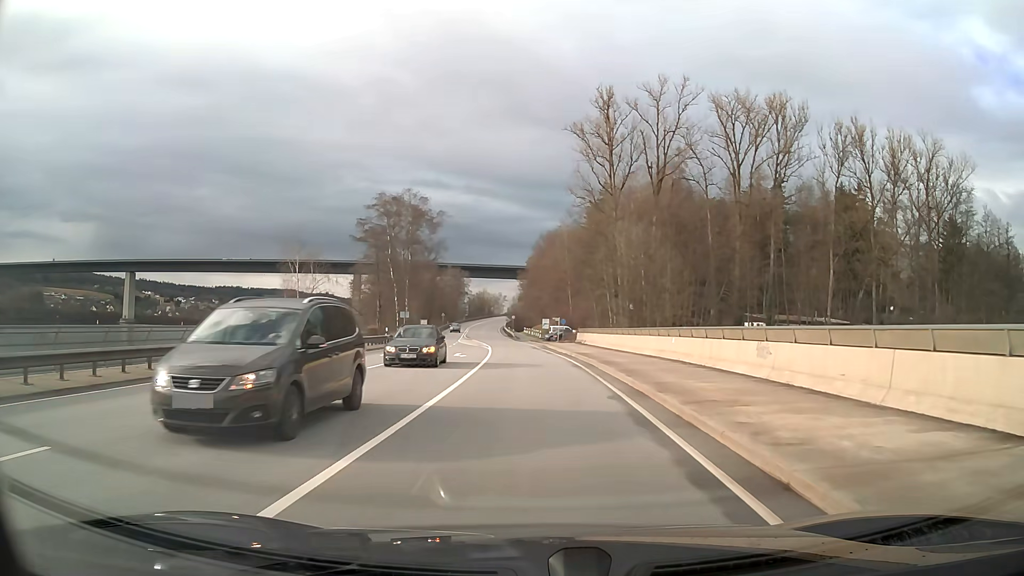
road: primary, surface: asphalt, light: Day
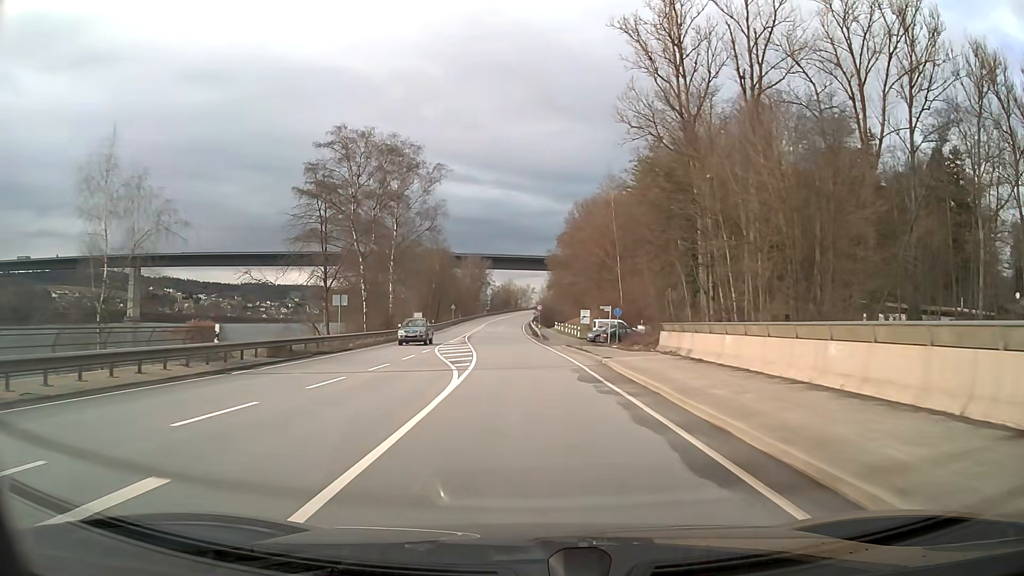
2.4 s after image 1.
(-0.4, +31.6) m; -3°
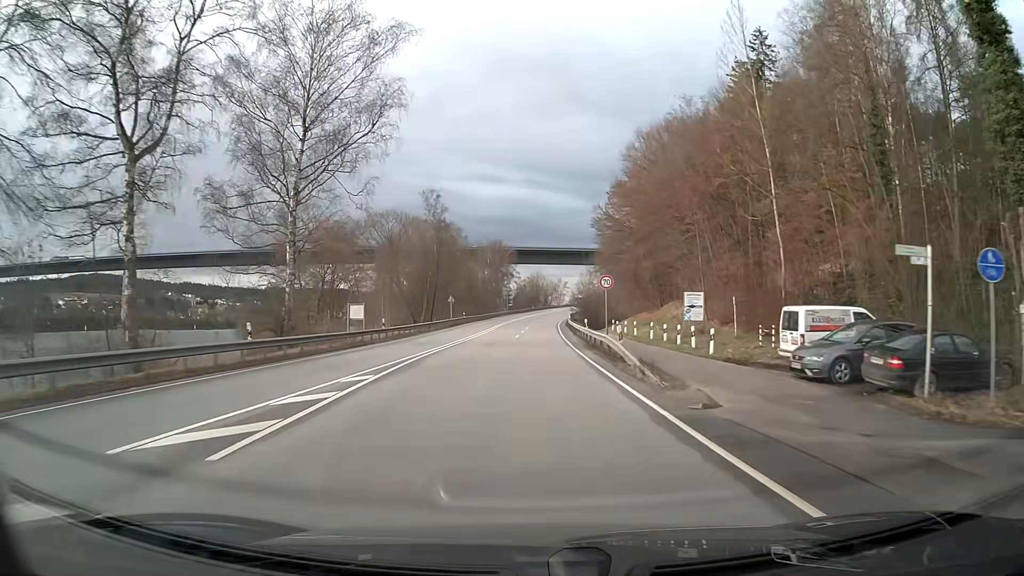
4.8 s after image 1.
(-1.0, +41.4) m; -2°
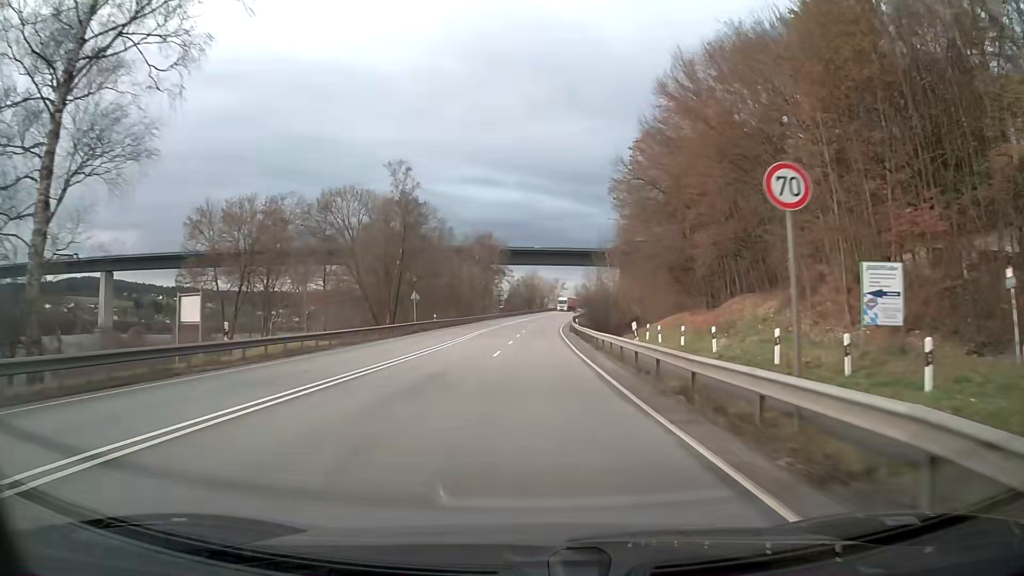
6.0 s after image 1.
(0.0, +21.6) m; 0°
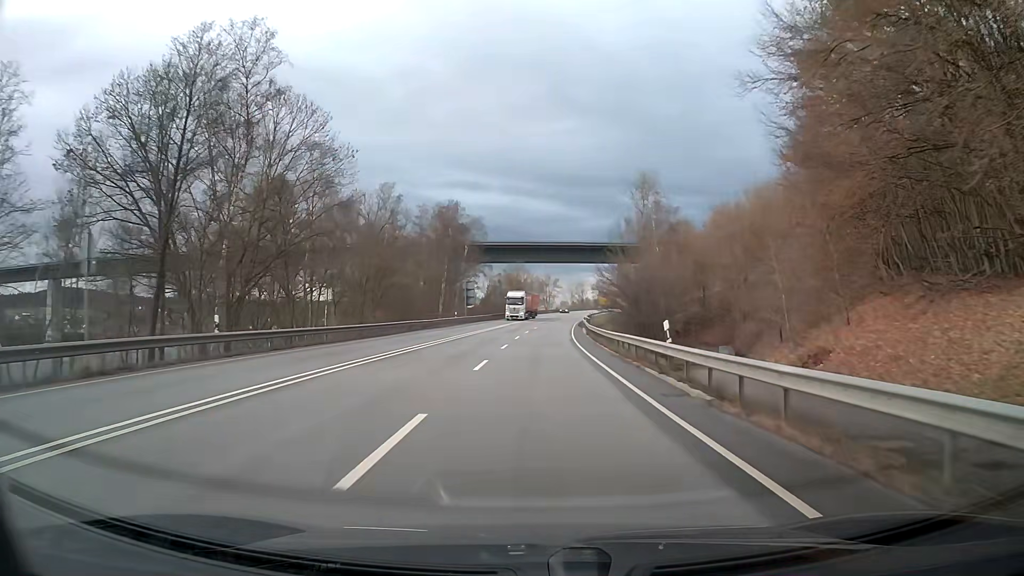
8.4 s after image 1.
(+0.4, +43.8) m; +1°
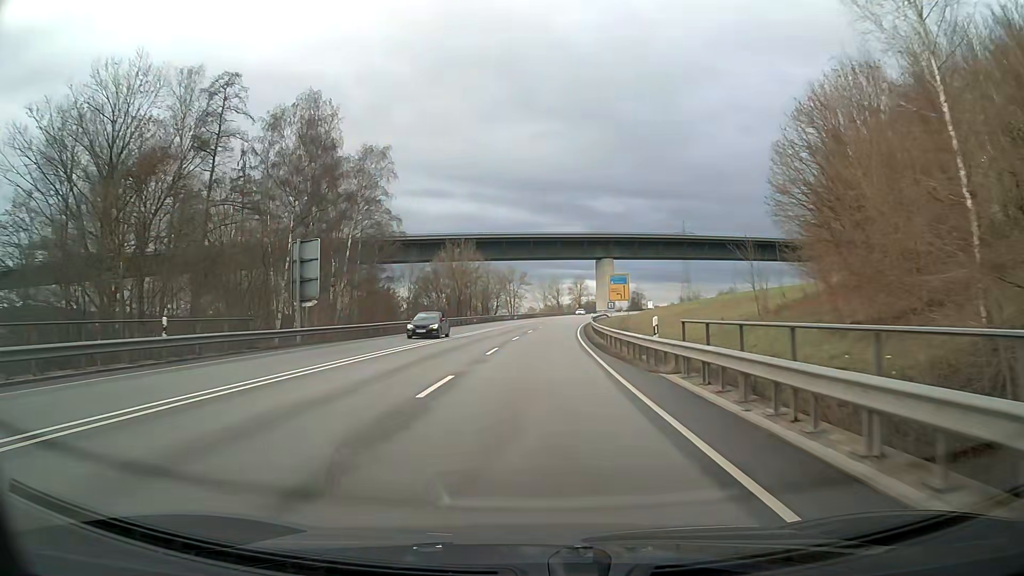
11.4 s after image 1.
(+1.4, +54.1) m; +3°
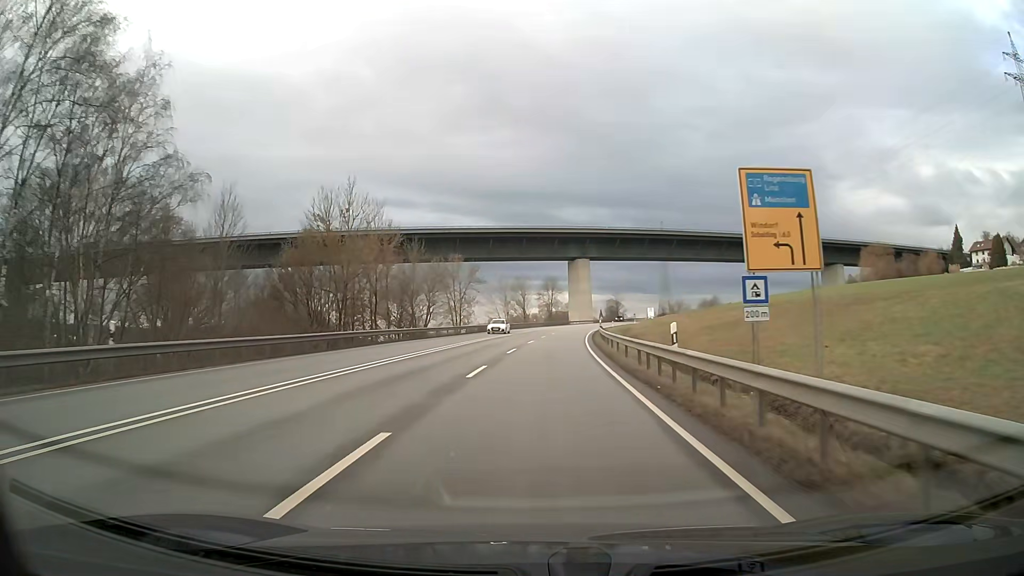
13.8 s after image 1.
(+1.1, +43.1) m; +3°
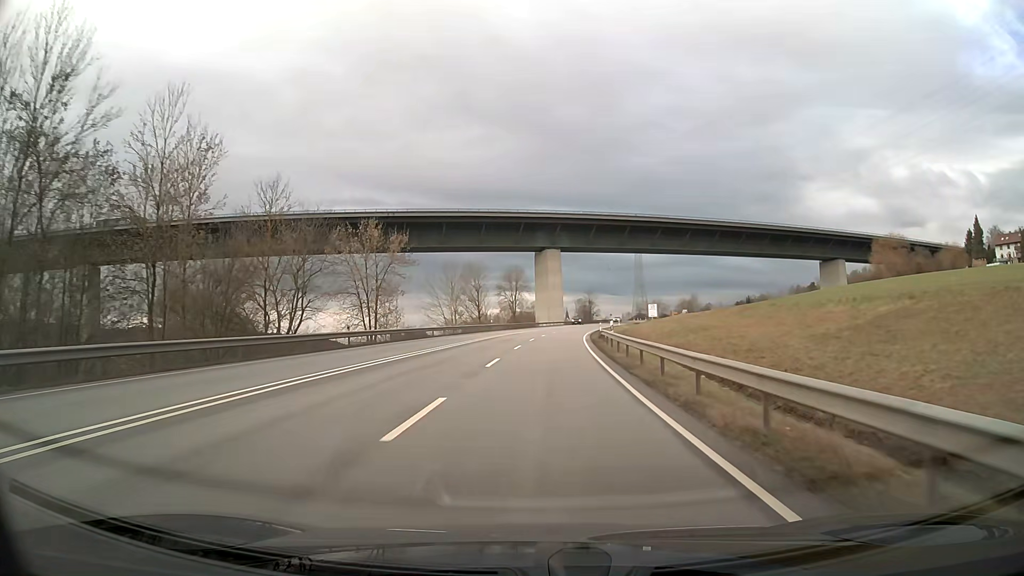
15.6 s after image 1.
(+0.9, +32.4) m; +3°
